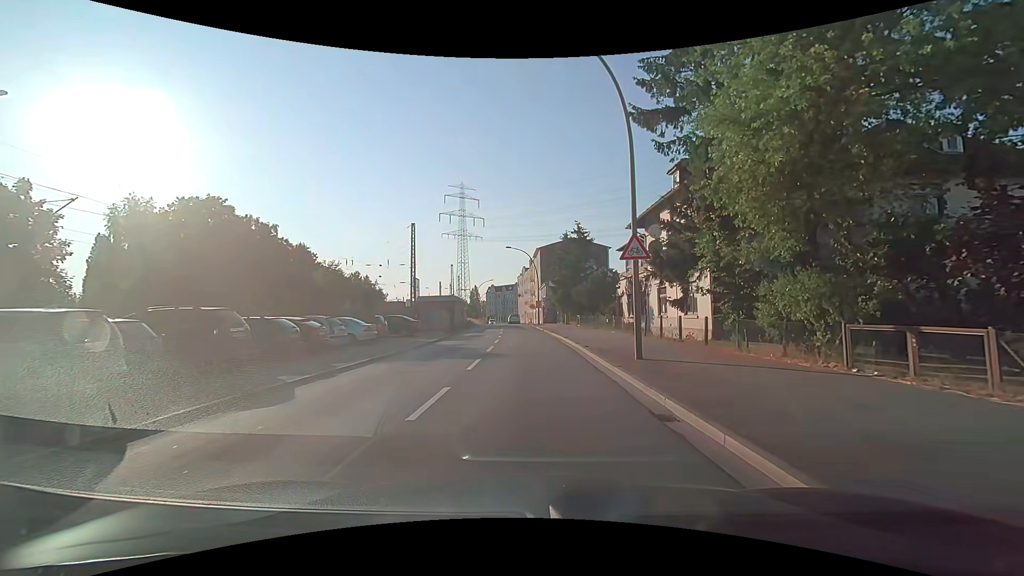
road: secondary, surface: asphalt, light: Day
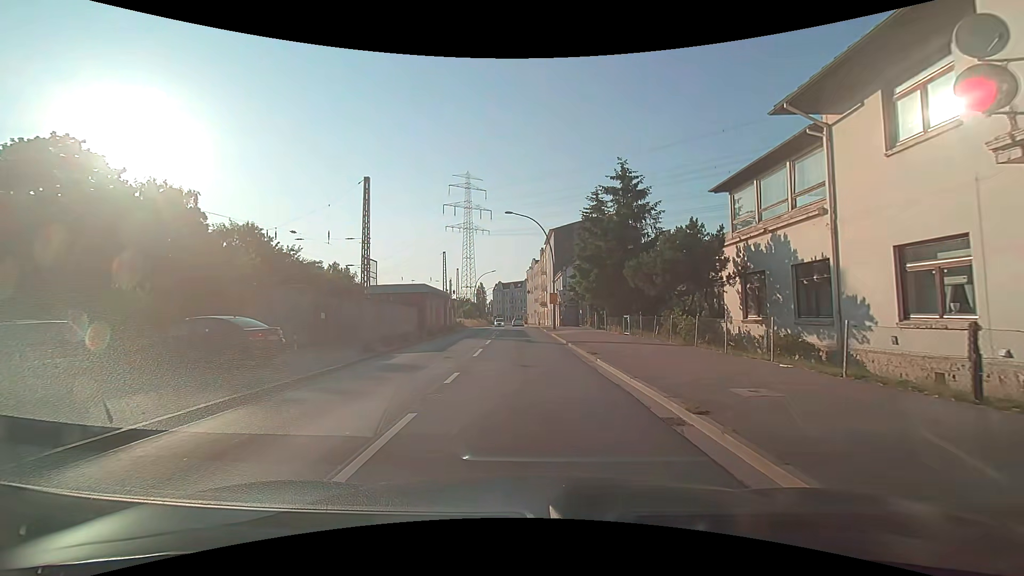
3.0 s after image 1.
(-0.1, +20.7) m; -2°
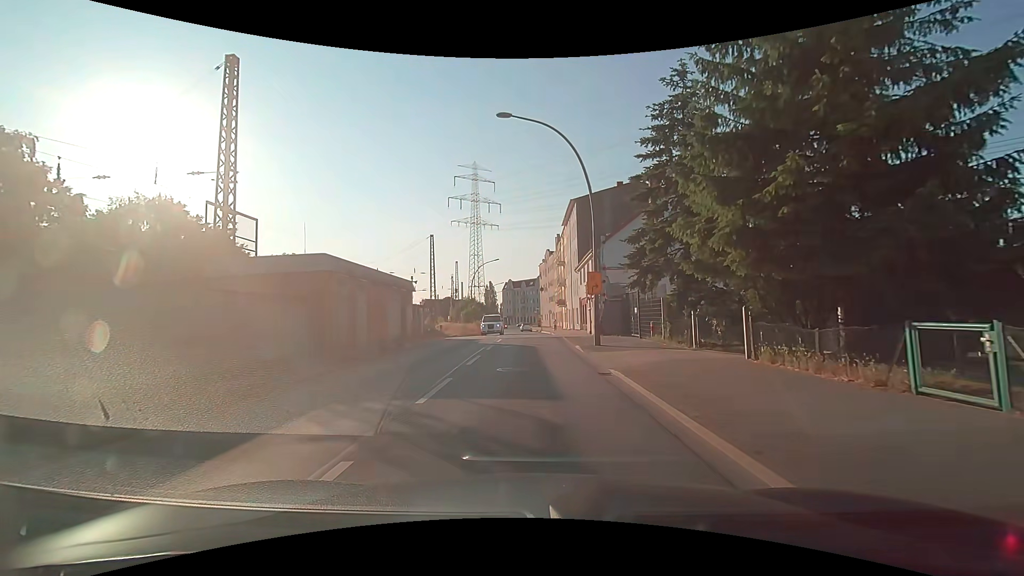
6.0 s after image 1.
(-0.2, +20.3) m; -1°
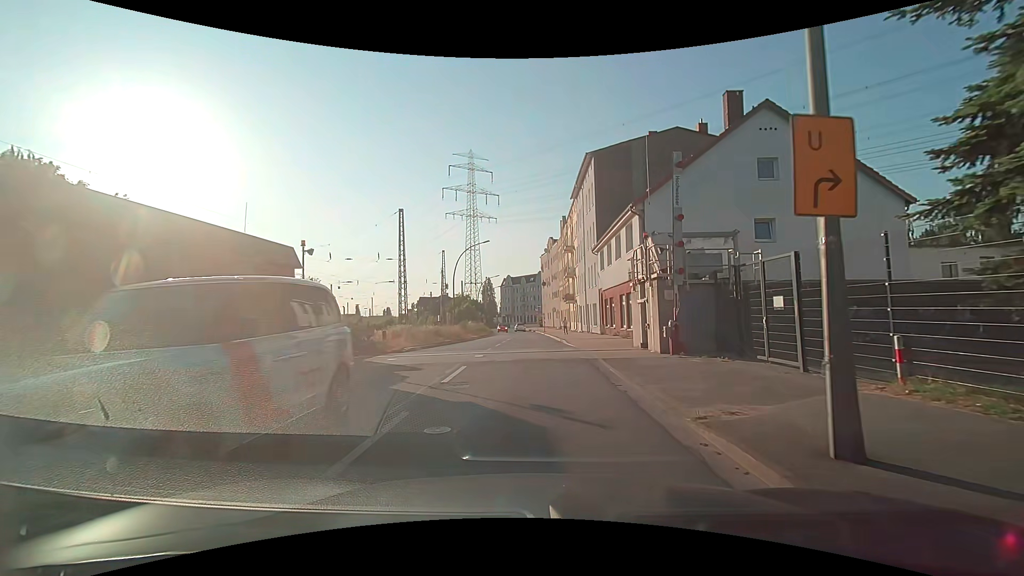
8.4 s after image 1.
(0.0, +15.7) m; 0°
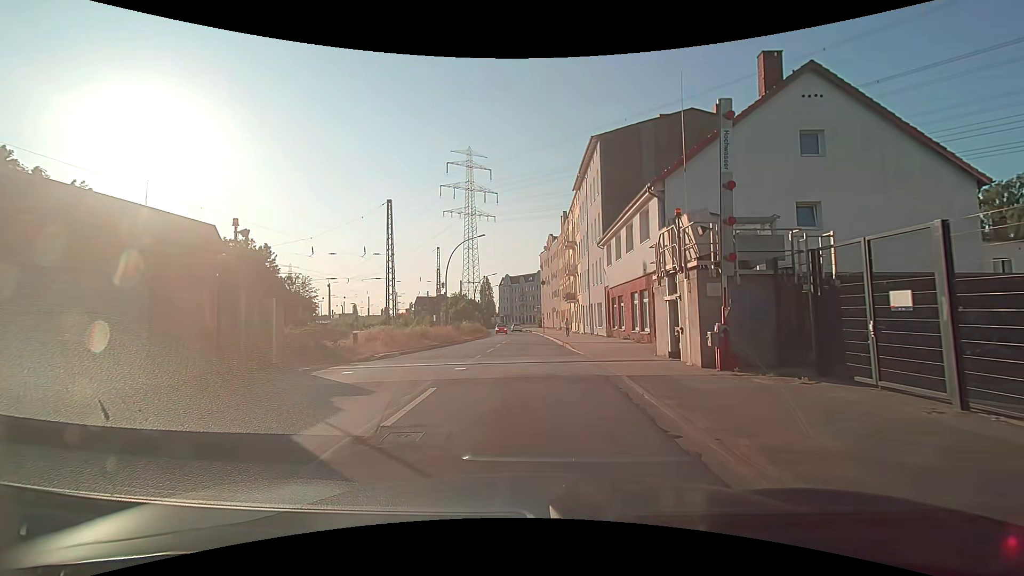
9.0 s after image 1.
(0.0, +3.9) m; 0°
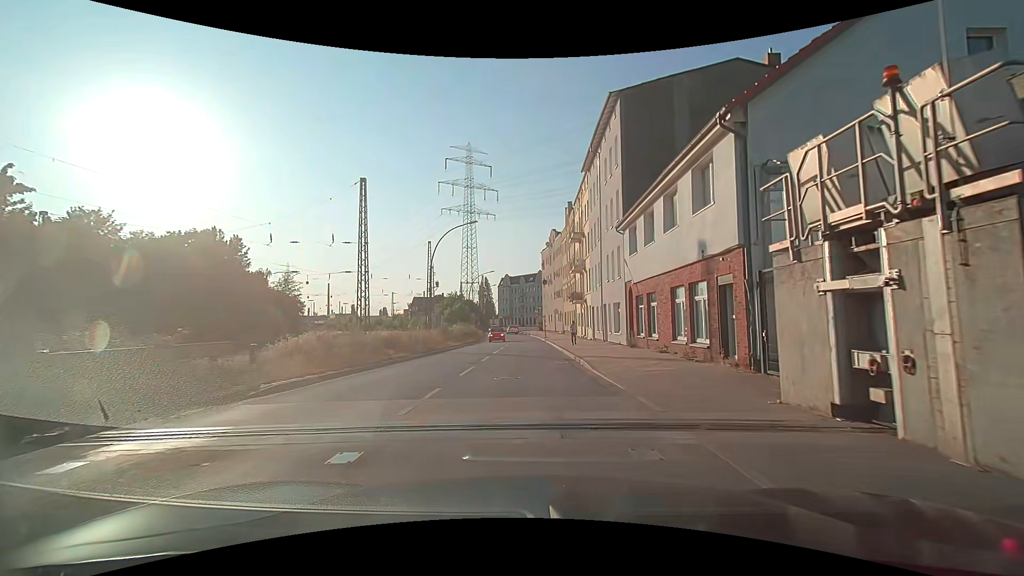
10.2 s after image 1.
(+0.1, +7.7) m; +1°
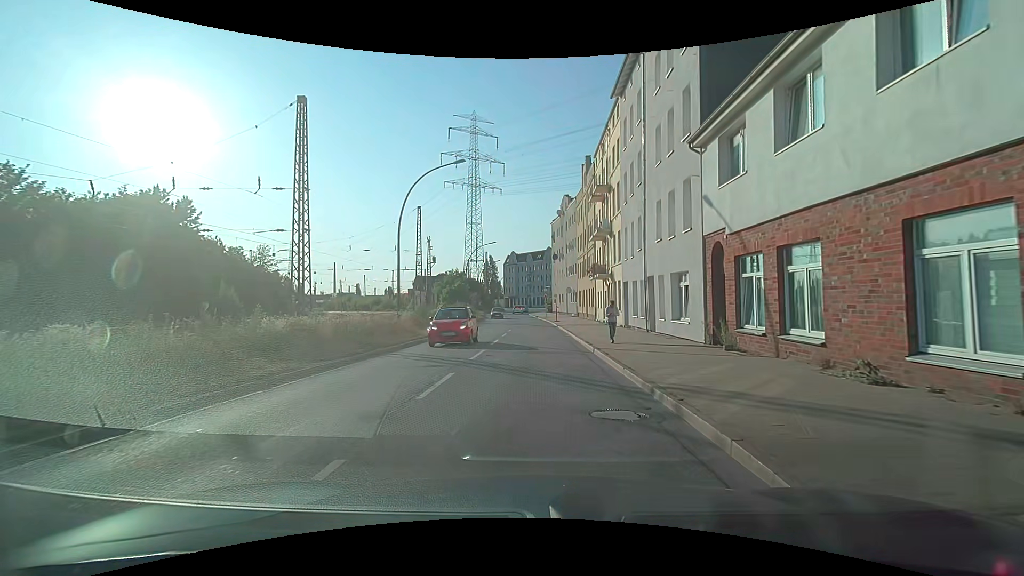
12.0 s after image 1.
(-0.1, +11.6) m; 0°
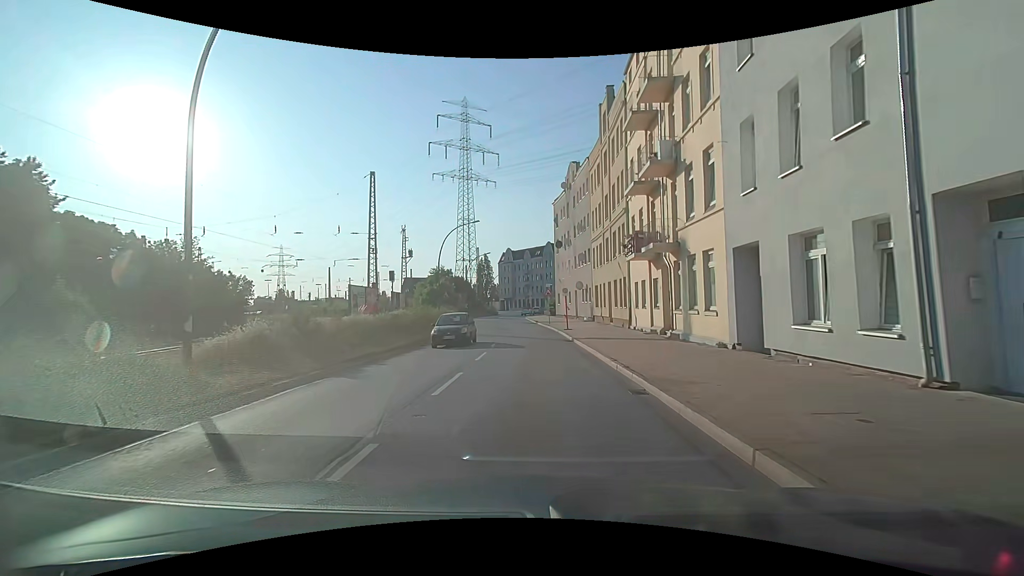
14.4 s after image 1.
(-0.2, +17.5) m; 0°
(0, +10) (0, +20) (-1, +30) (-1, +40) (-2, +50) (-3, +60) (-4, +70) (-4, +80) (-2, +90) (0, +100) m
